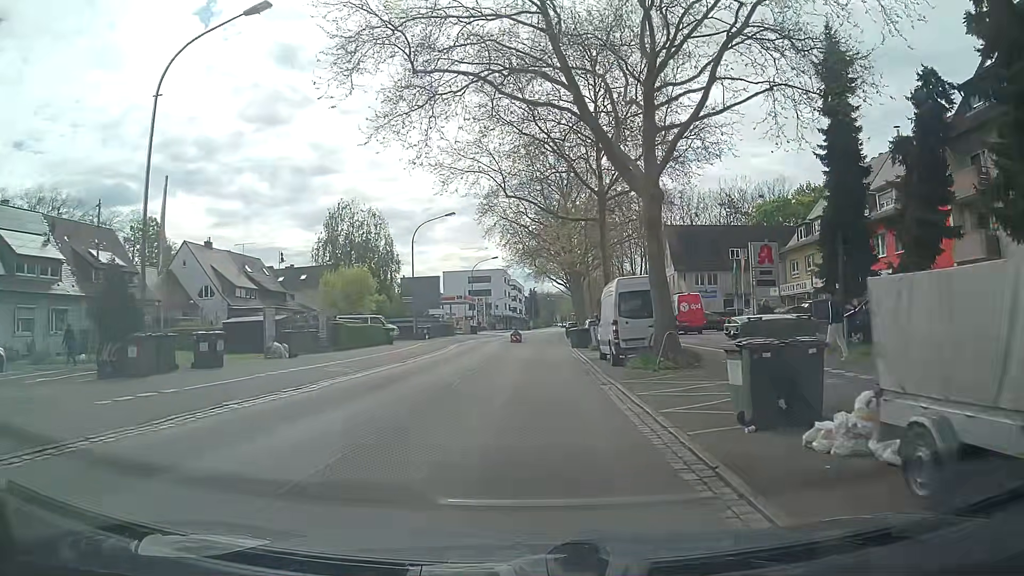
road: secondary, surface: asphalt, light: Day
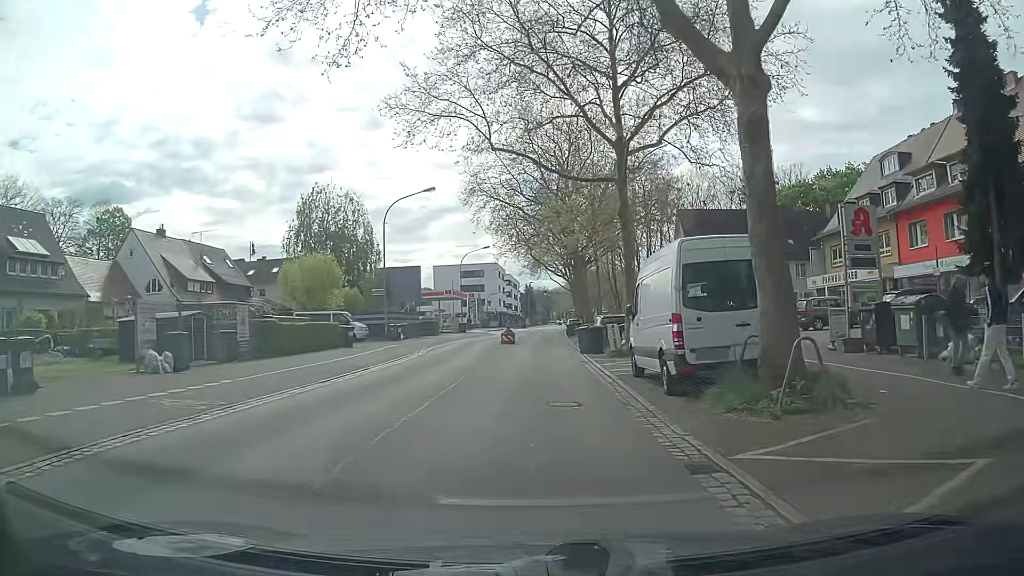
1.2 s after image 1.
(-0.1, +8.9) m; -1°
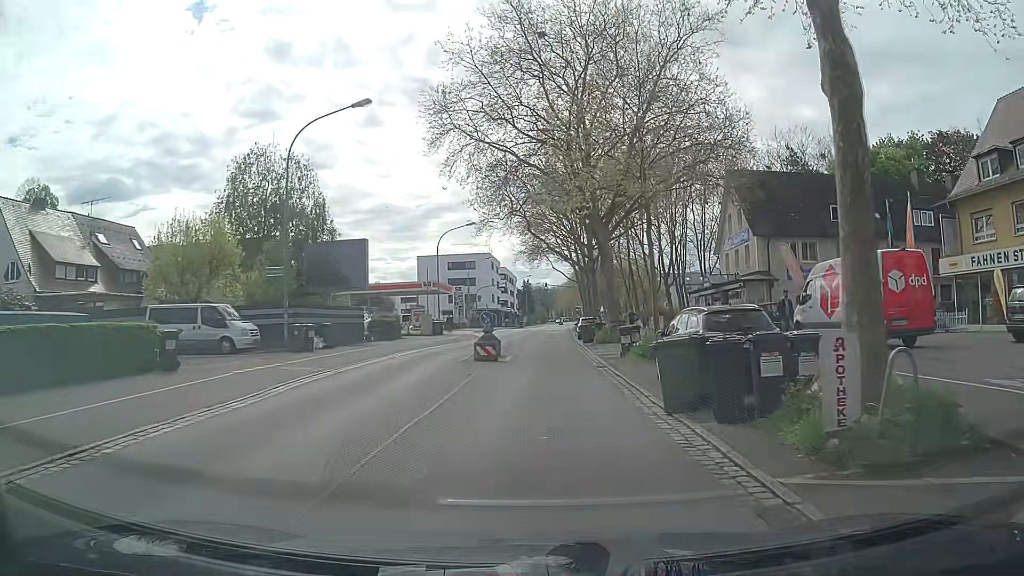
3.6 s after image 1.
(+0.2, +17.8) m; +1°
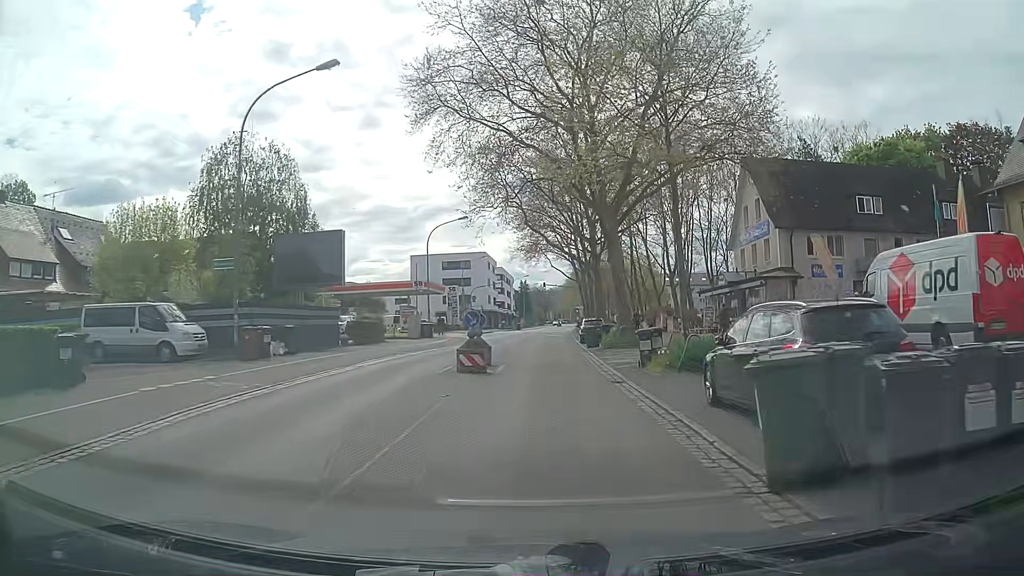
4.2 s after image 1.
(-0.1, +4.5) m; -1°
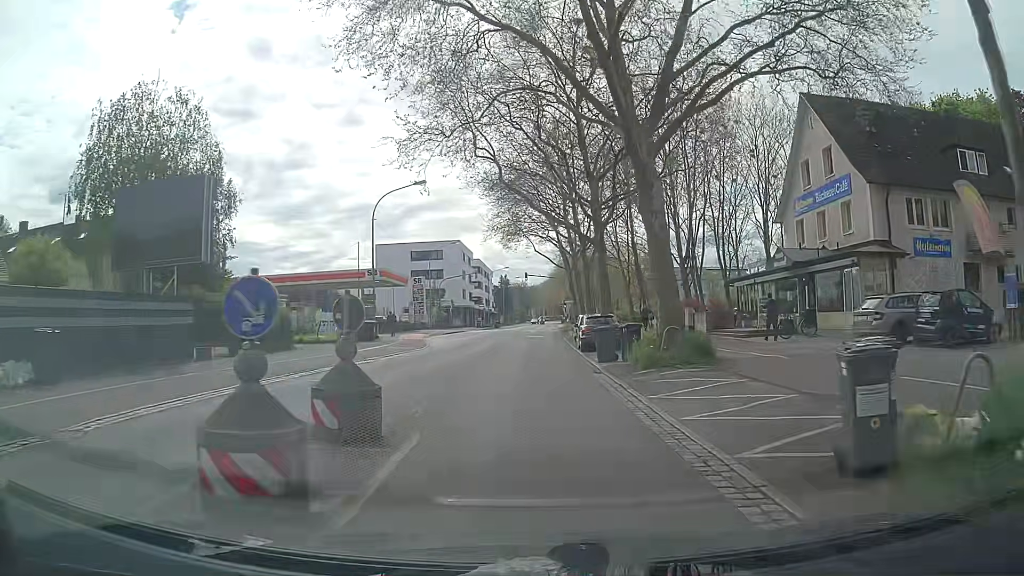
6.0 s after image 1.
(+0.4, +13.5) m; +2°
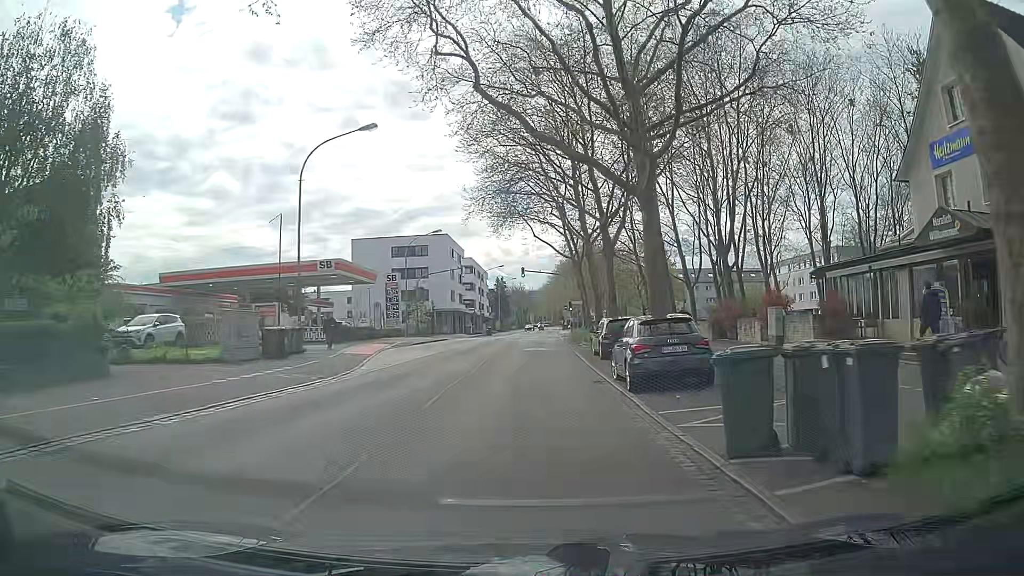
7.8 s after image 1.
(+0.1, +13.5) m; +1°
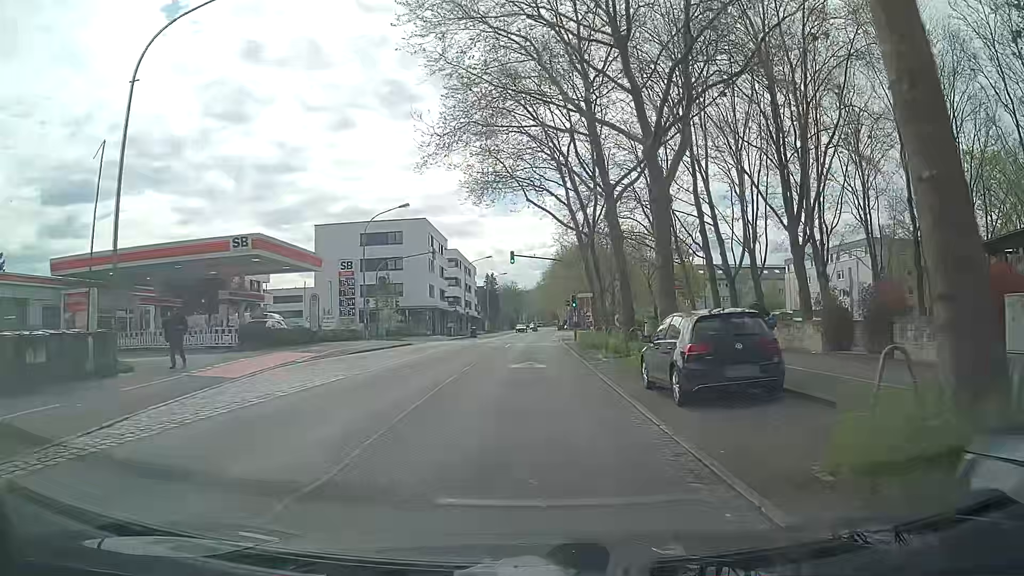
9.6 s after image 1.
(0.0, +13.5) m; +1°
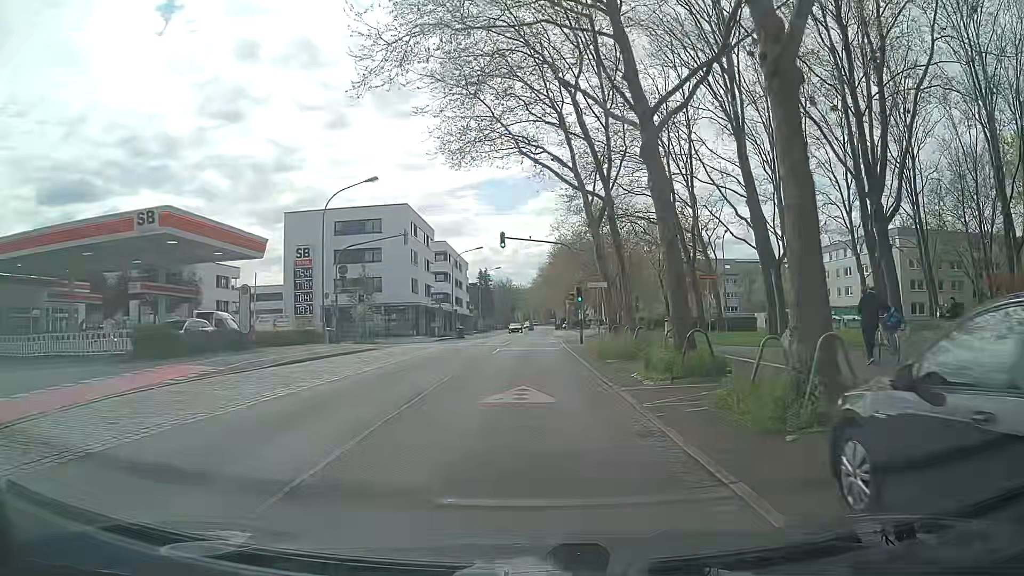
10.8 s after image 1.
(-0.2, +9.0) m; 0°
